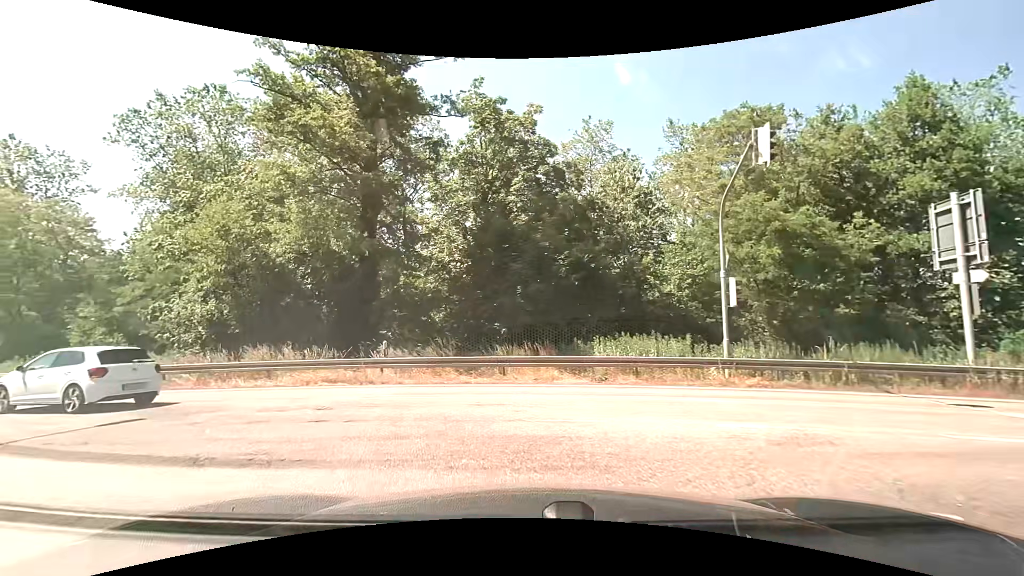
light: Day
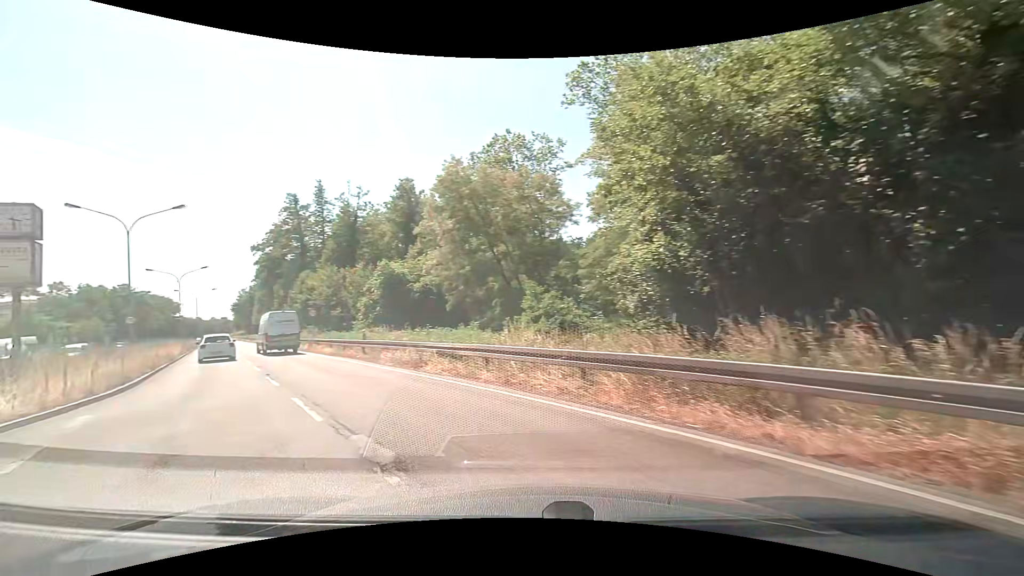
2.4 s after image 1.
(-4.5, +11.5) m; -52°
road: unclassified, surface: asphalt
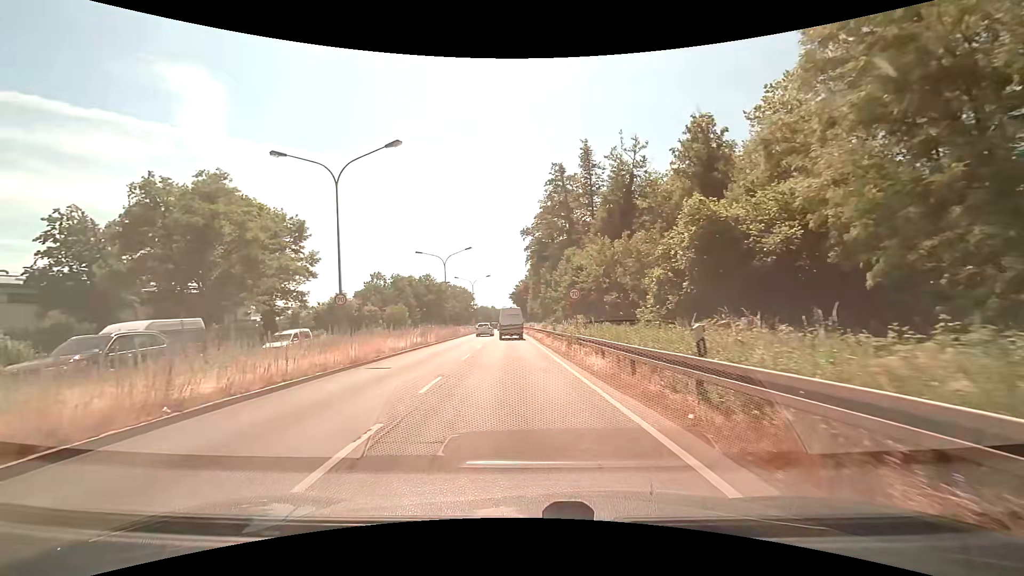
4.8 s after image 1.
(-4.9, +15.8) m; -29°
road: primary
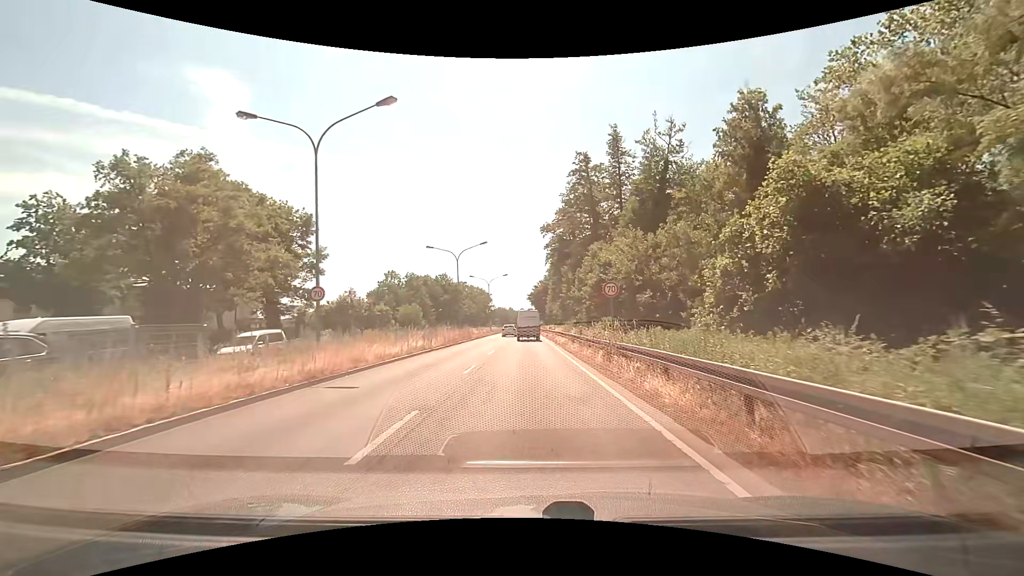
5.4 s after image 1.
(-0.2, +5.0) m; -2°
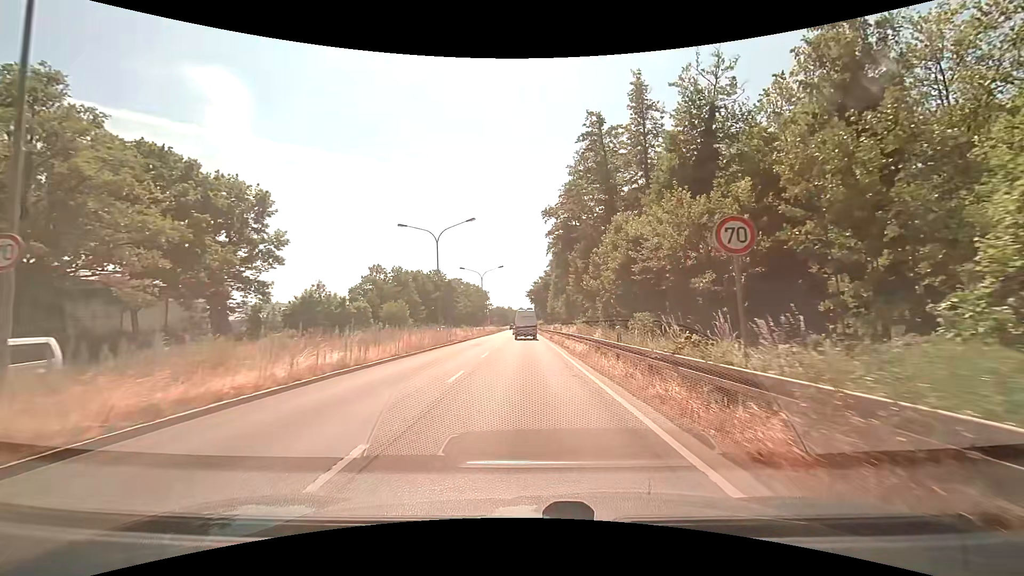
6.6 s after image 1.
(-0.1, +11.5) m; 0°
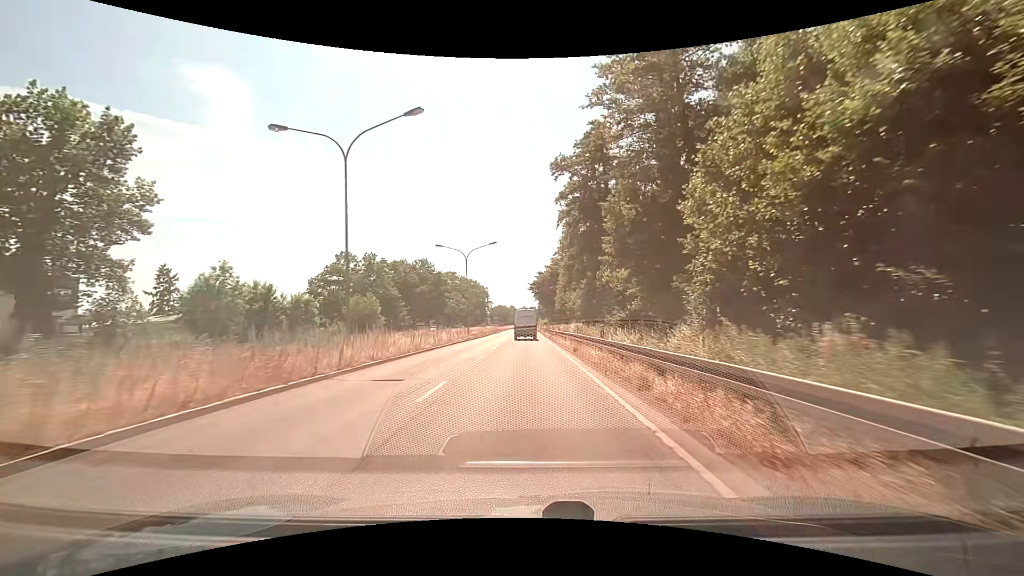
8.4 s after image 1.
(0.0, +21.4) m; 0°
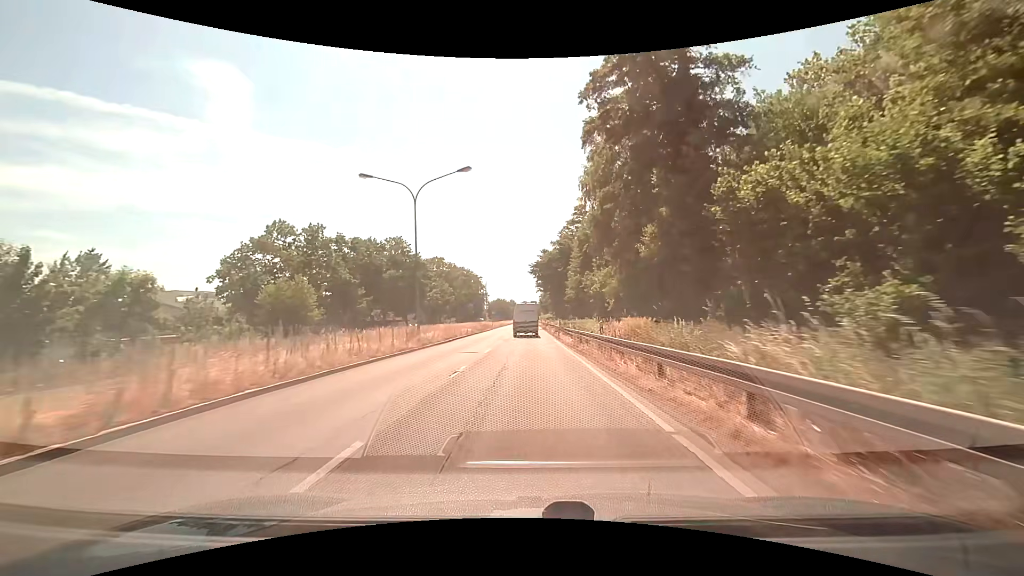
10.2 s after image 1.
(-0.1, +24.3) m; -1°
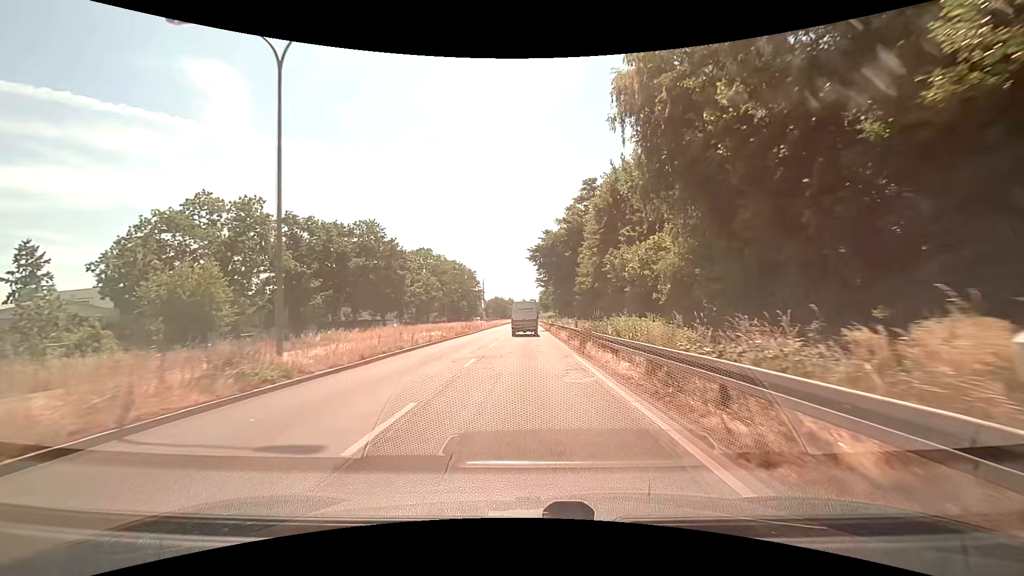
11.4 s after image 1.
(+0.1, +15.4) m; 0°
(0, +10) (0, +20) (0, +30) (0, +40) (0, +50) (0, +60) (0, +70) (0, +80) (0, +90) (0, +100) m
